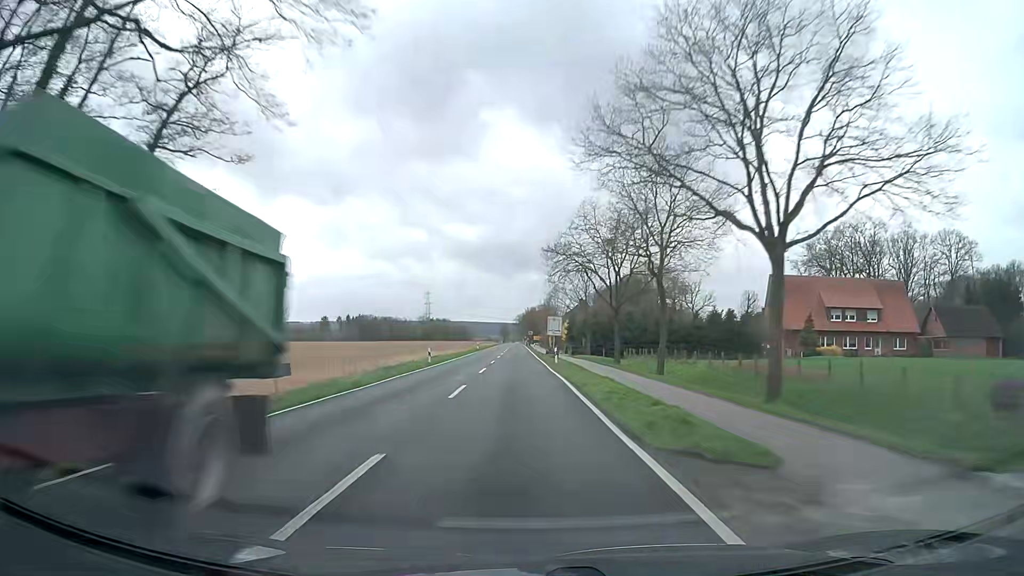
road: secondary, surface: asphalt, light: Day
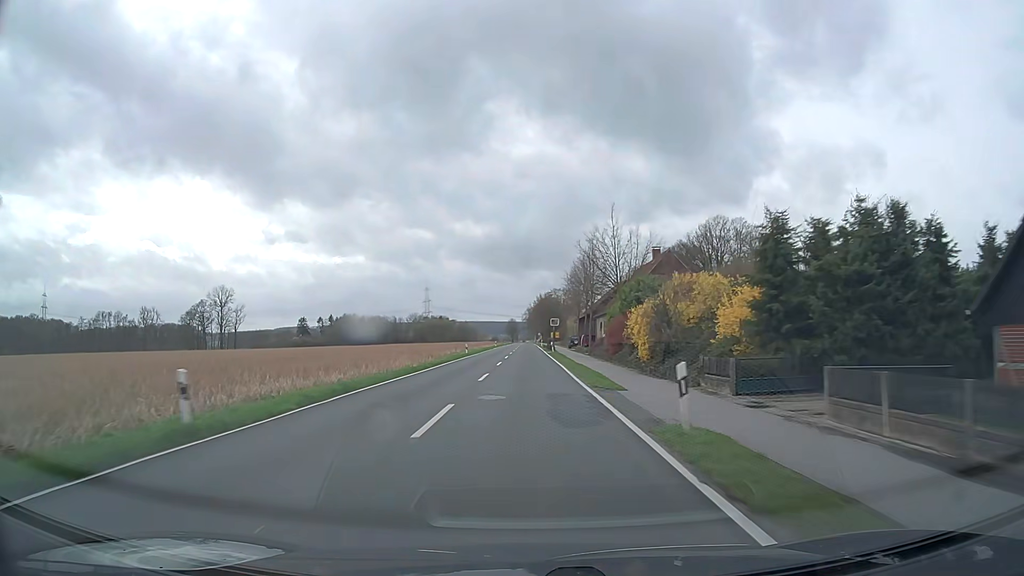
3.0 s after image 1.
(-1.6, +78.4) m; -1°
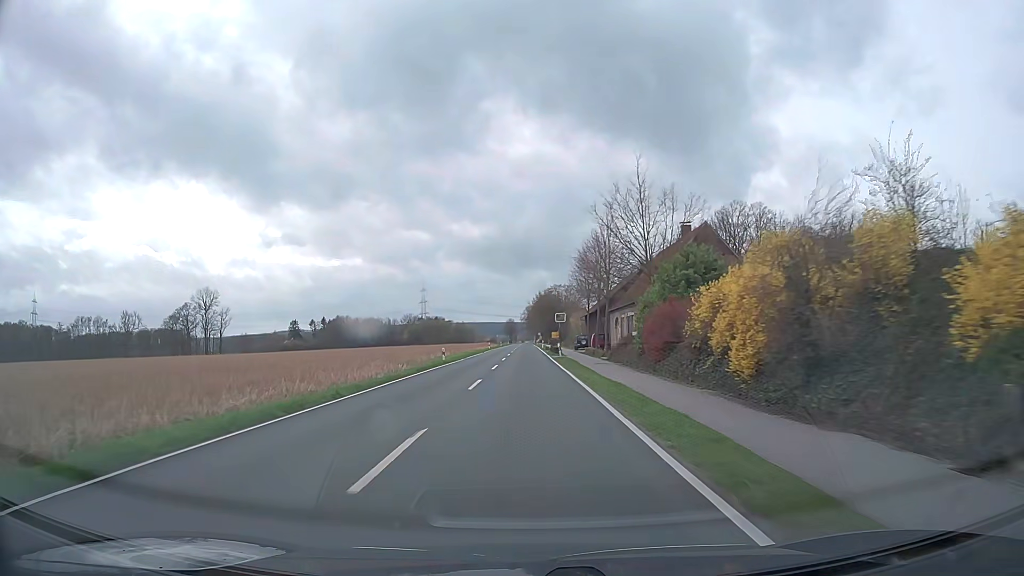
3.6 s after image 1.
(0.0, +15.1) m; 0°
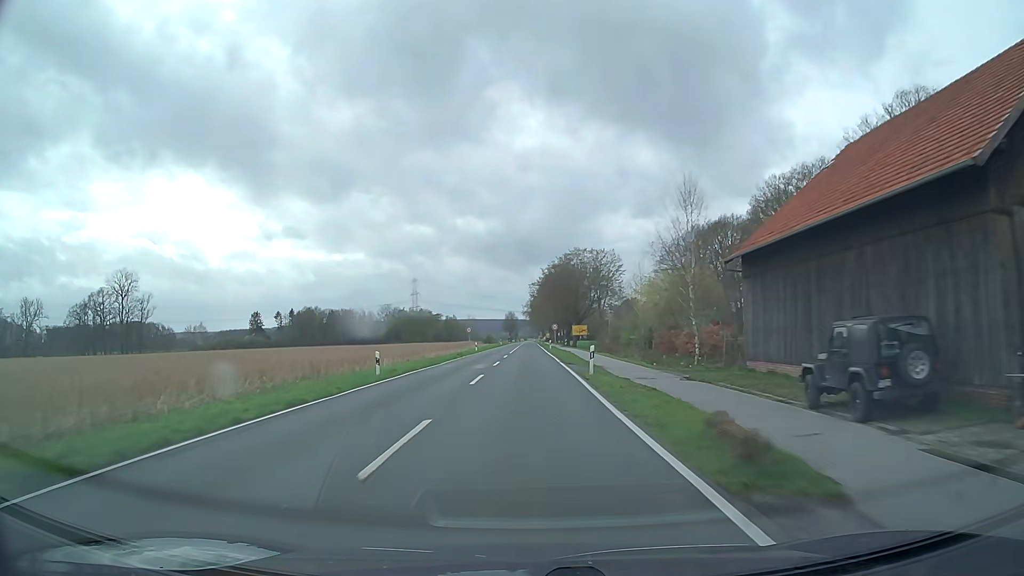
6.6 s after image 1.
(-0.2, +71.1) m; 0°
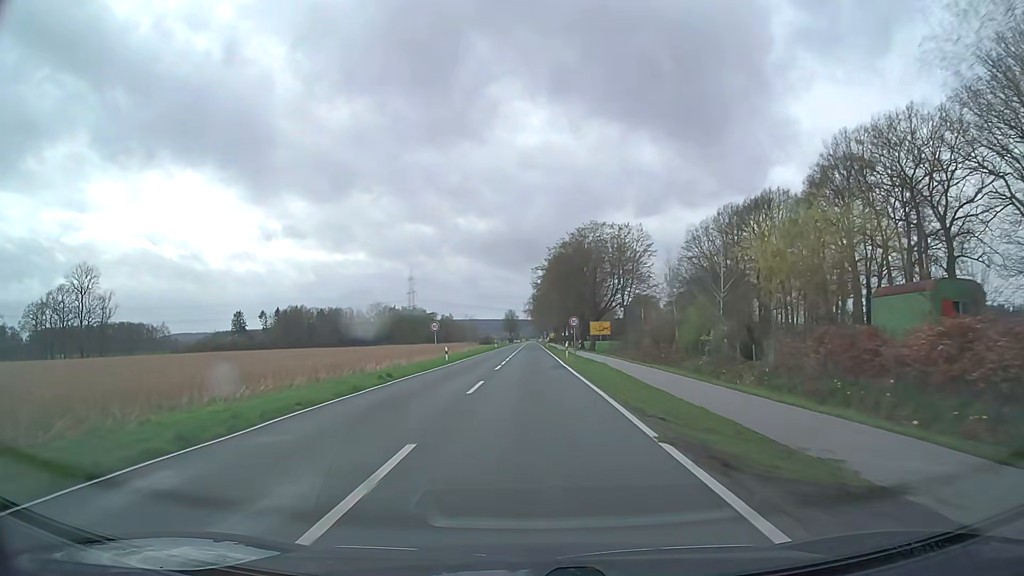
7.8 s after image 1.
(0.0, +26.2) m; 0°
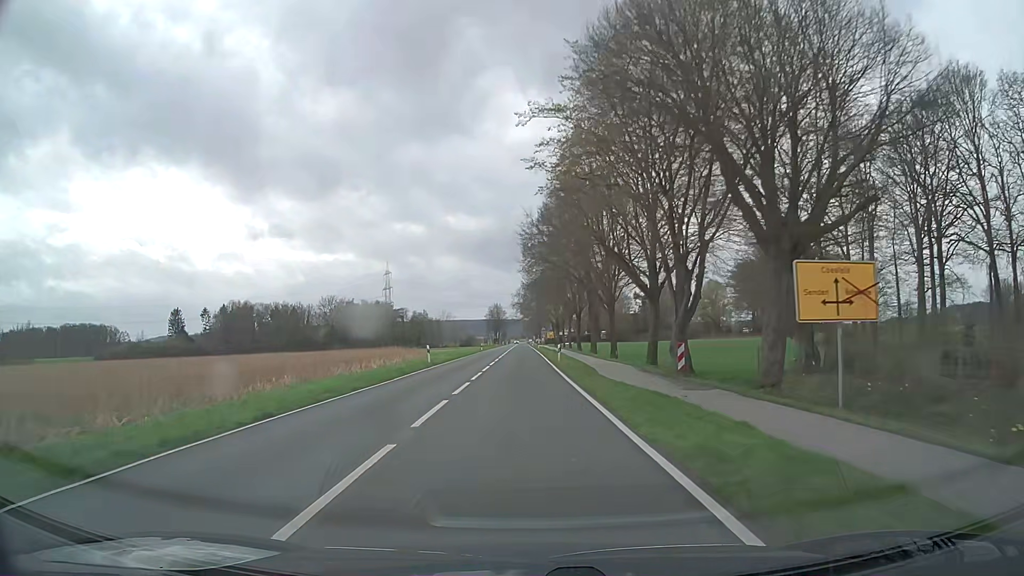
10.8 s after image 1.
(+0.4, +59.4) m; +1°
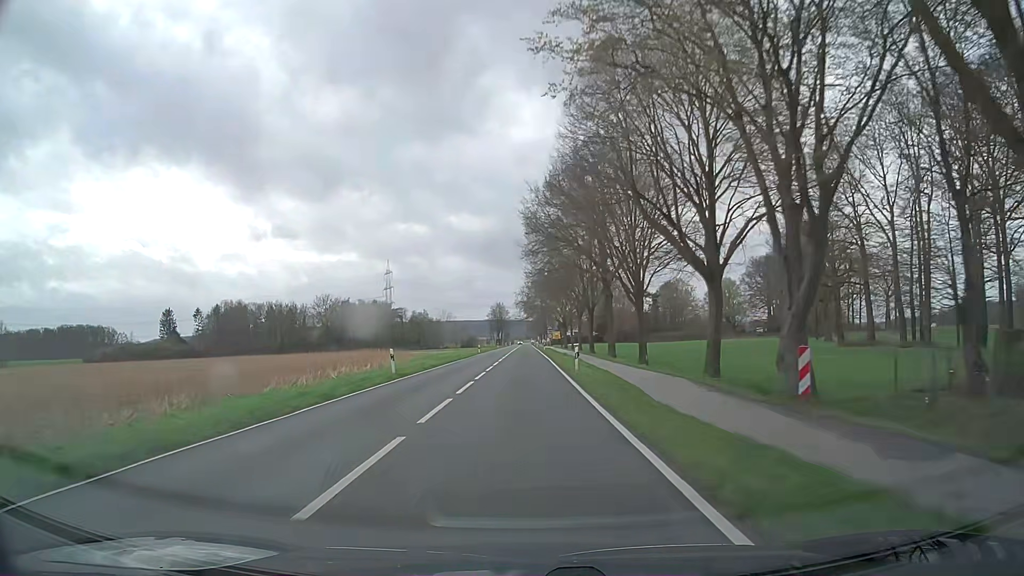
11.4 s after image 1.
(0.0, +11.3) m; 0°
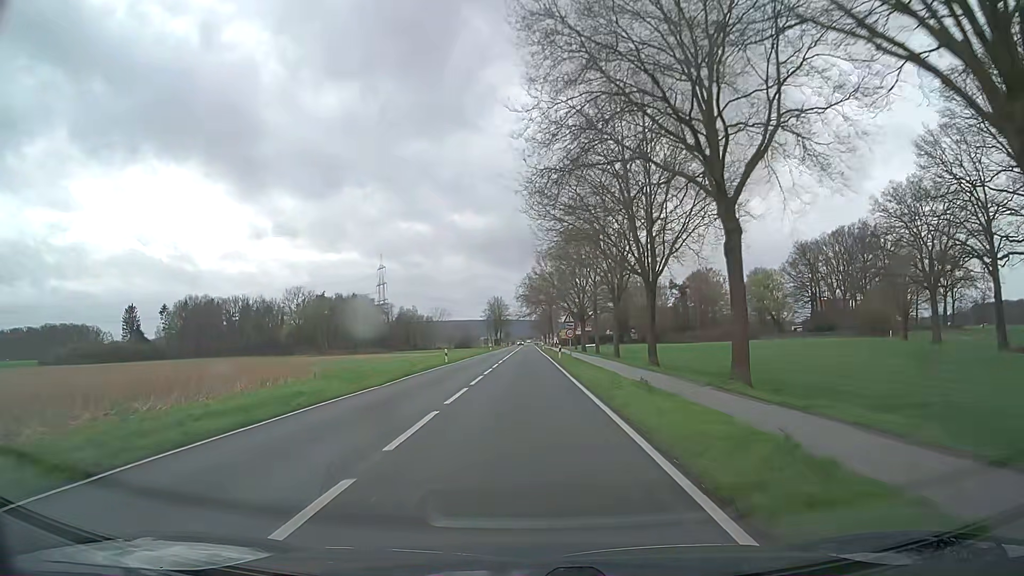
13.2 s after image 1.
(0.0, +32.7) m; 0°
(0, +10) (0, +20) (0, +30) (0, +40) (0, +50) (0, +60) (0, +70) (0, +80) (0, +90) (0, +100) m
